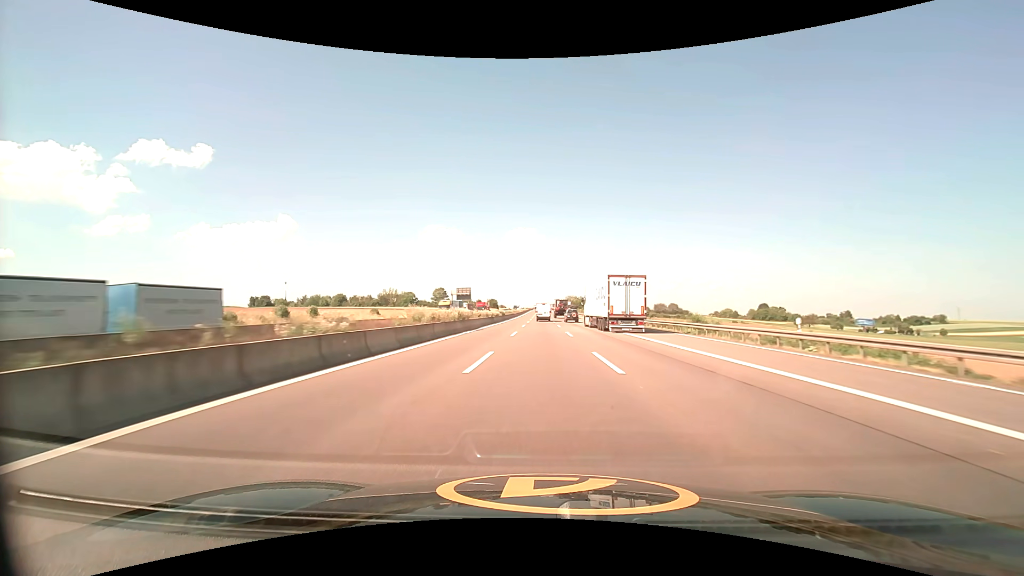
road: motorway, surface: asphalt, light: Day
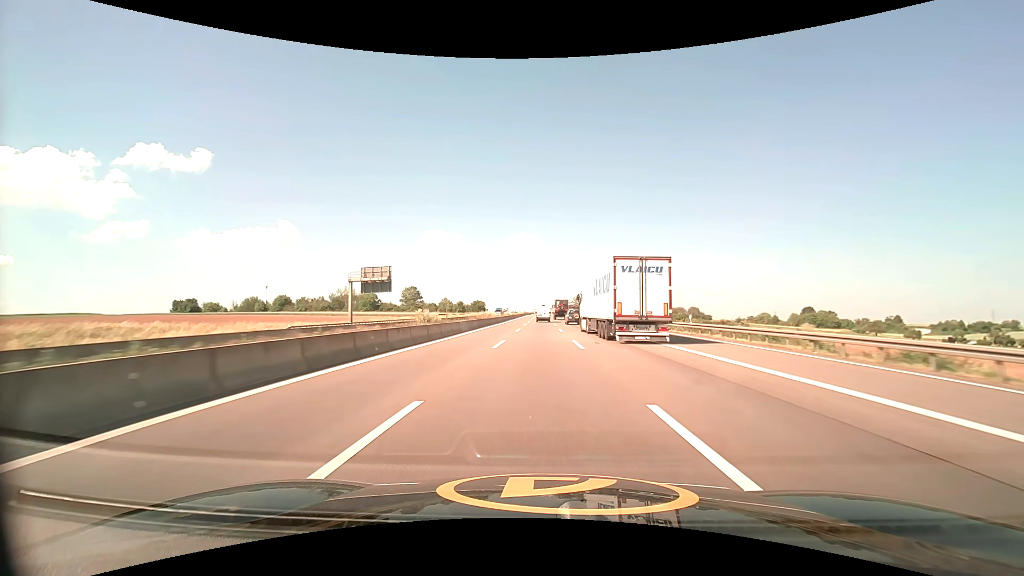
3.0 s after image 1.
(+0.3, +81.5) m; 0°
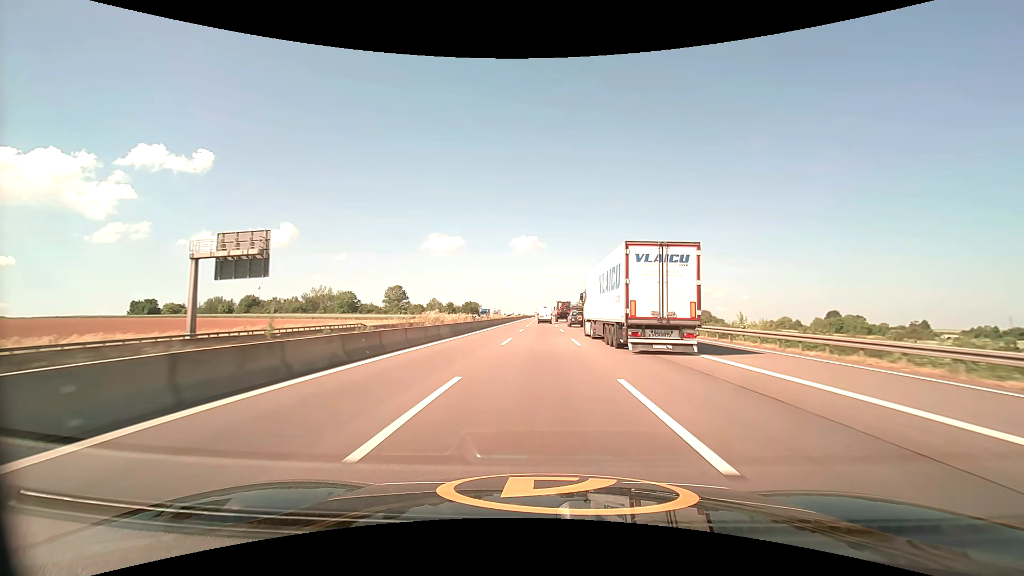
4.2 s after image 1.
(-0.1, +32.9) m; 0°
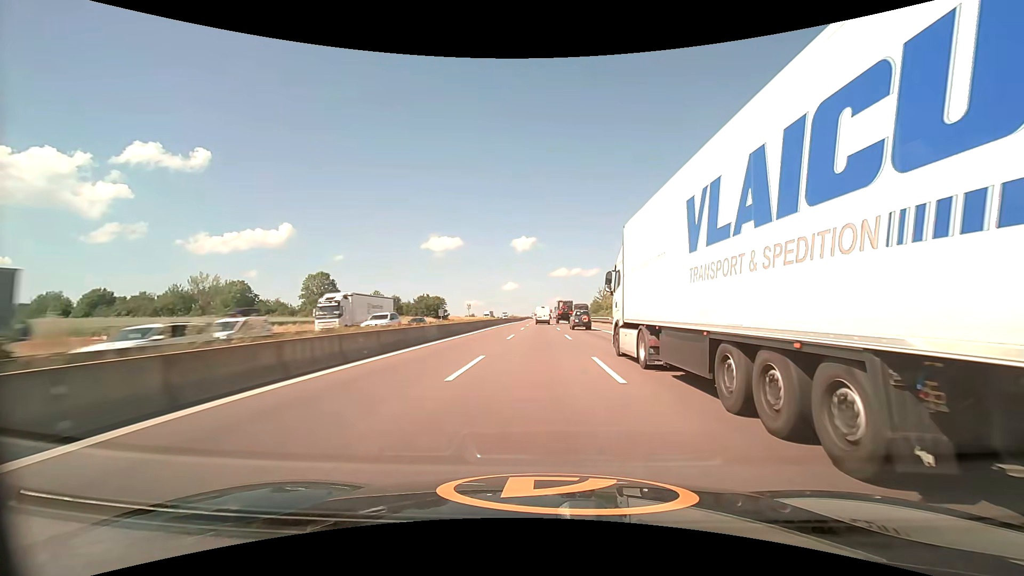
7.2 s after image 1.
(+0.3, +84.8) m; 0°
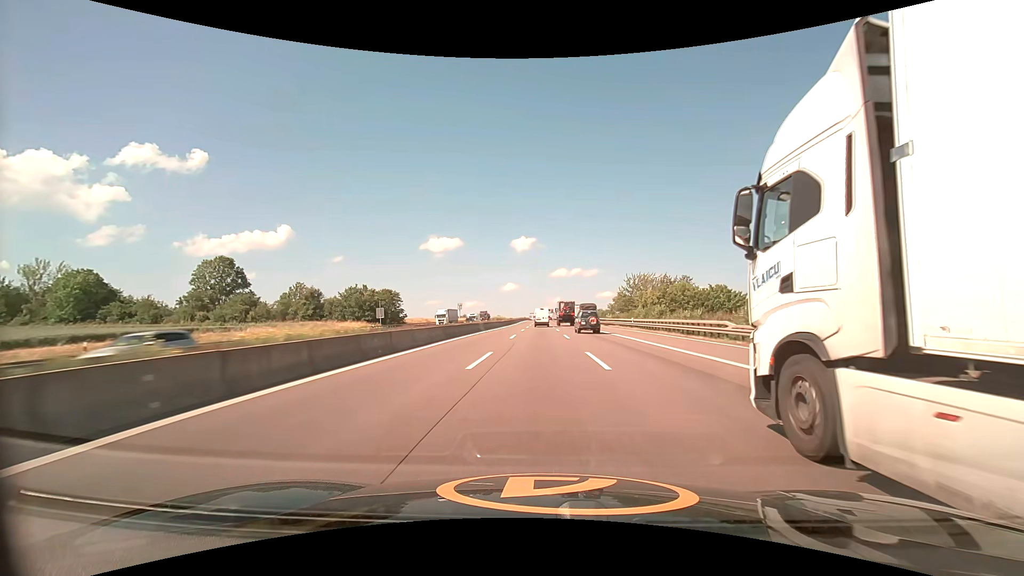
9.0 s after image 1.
(0.0, +51.5) m; 0°
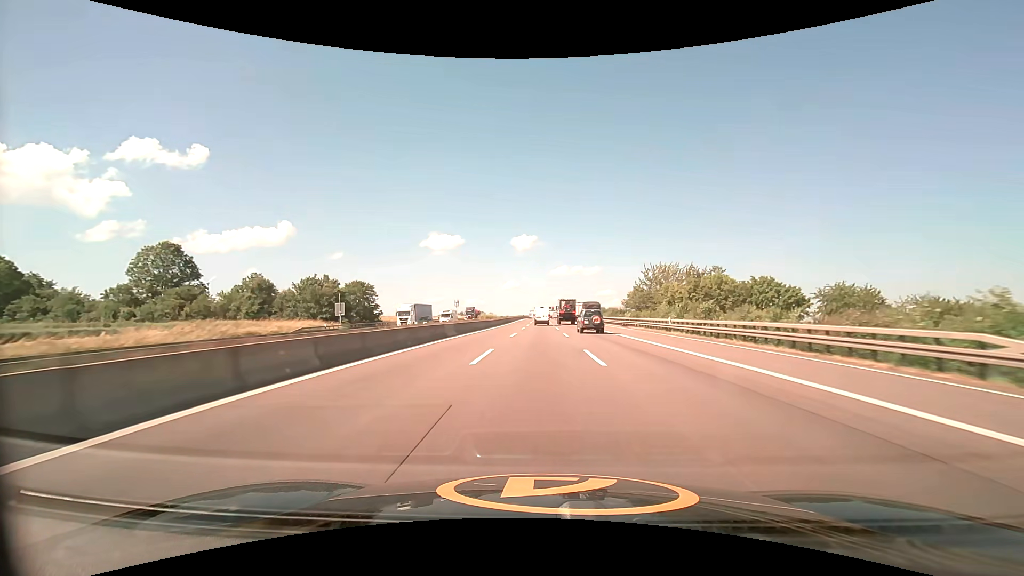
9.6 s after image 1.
(0.0, +17.2) m; 0°
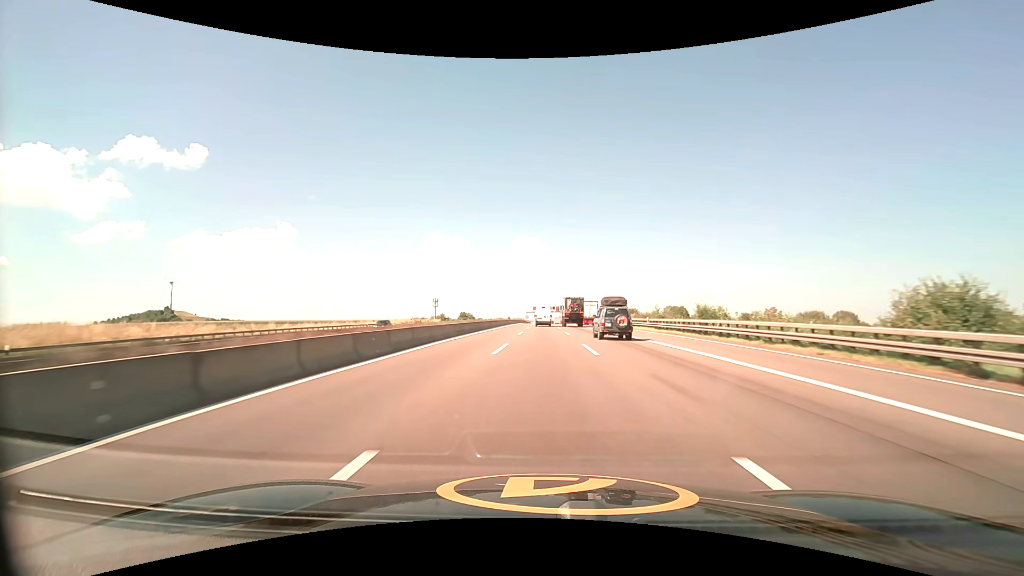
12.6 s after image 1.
(-0.2, +86.5) m; 0°
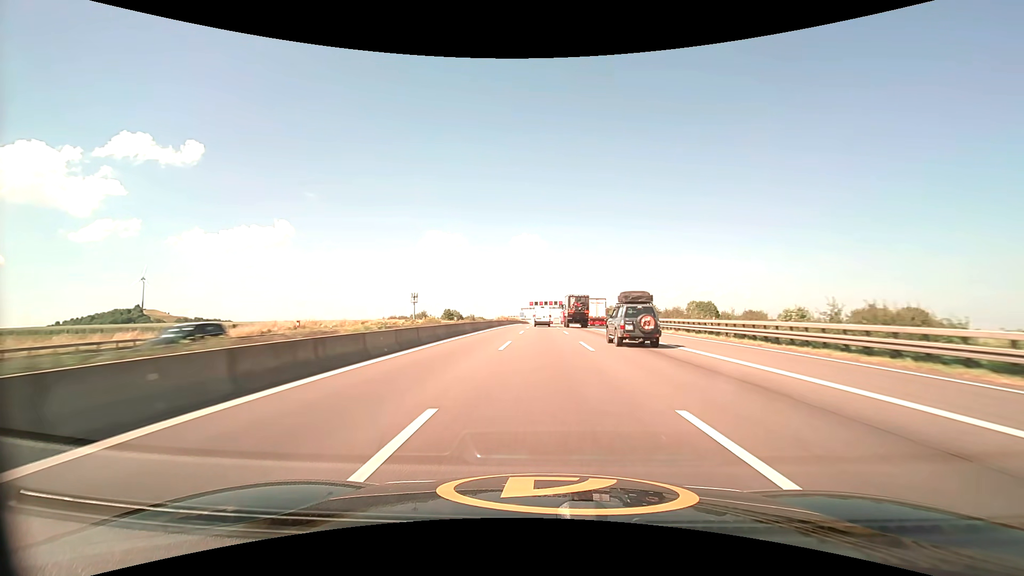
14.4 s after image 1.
(0.0, +51.7) m; 0°
(0, +10) (0, +20) (0, +30) (0, +40) (0, +50) (0, +60) (0, +70) (0, +80) (0, +90) (0, +100) m
